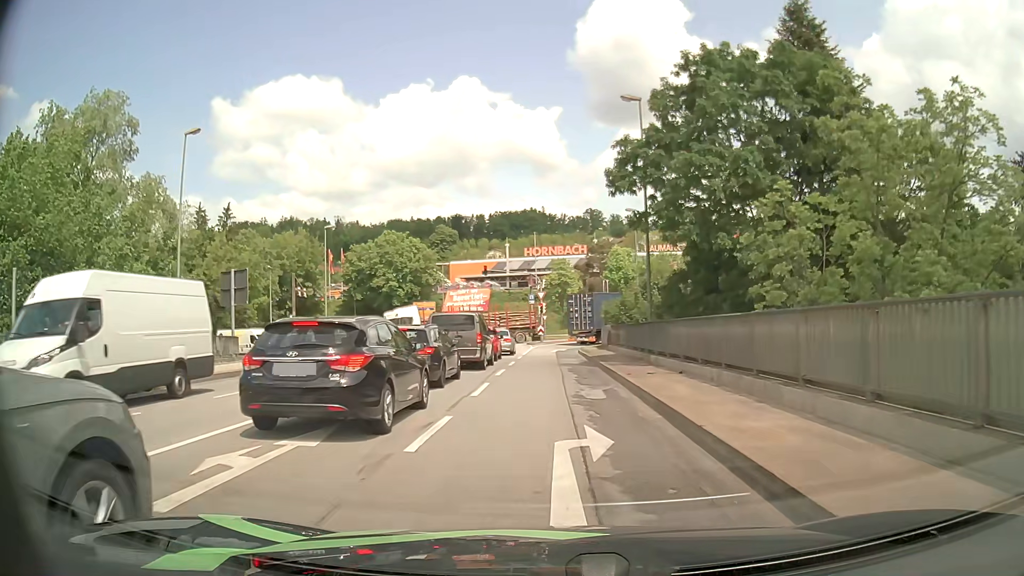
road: primary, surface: asphalt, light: Day
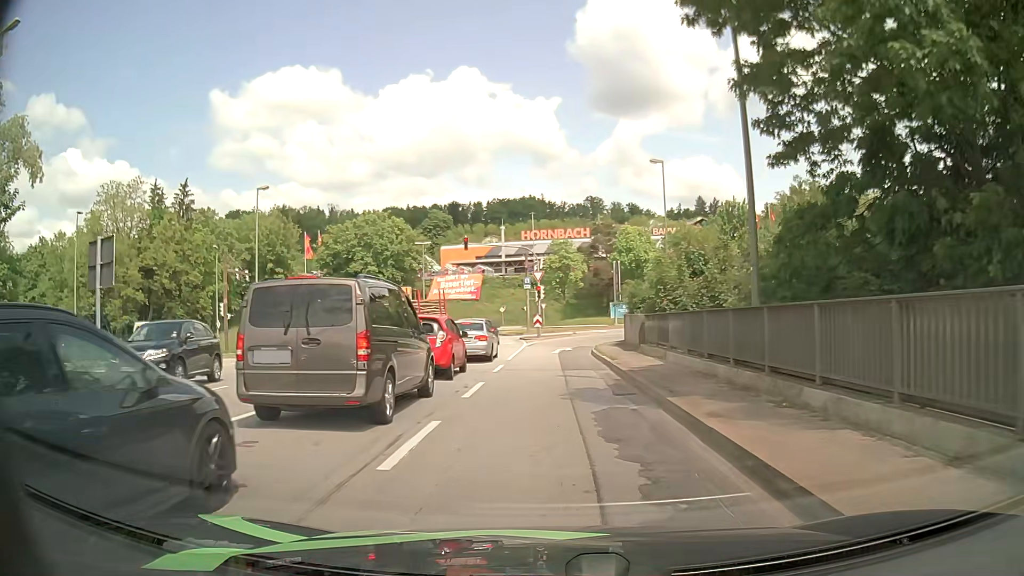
(-0.1, +13.3) m; 0°
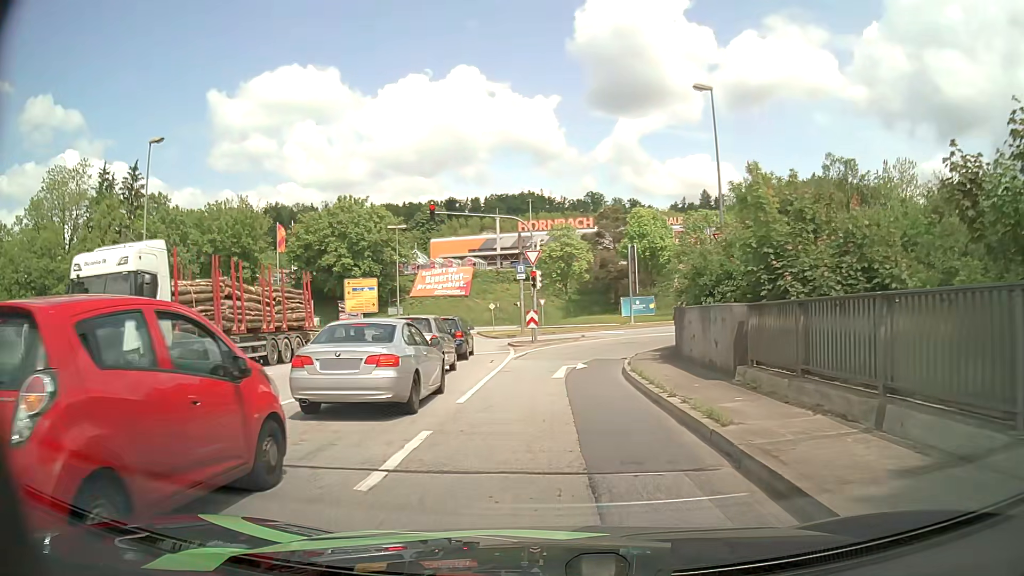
(-0.1, +12.7) m; 0°
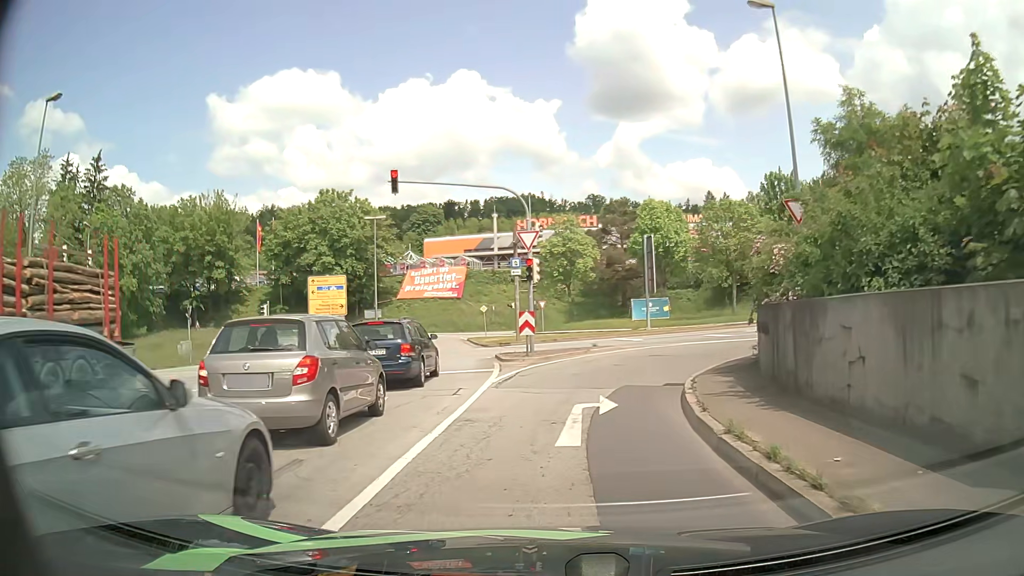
(-0.1, +8.2) m; -2°
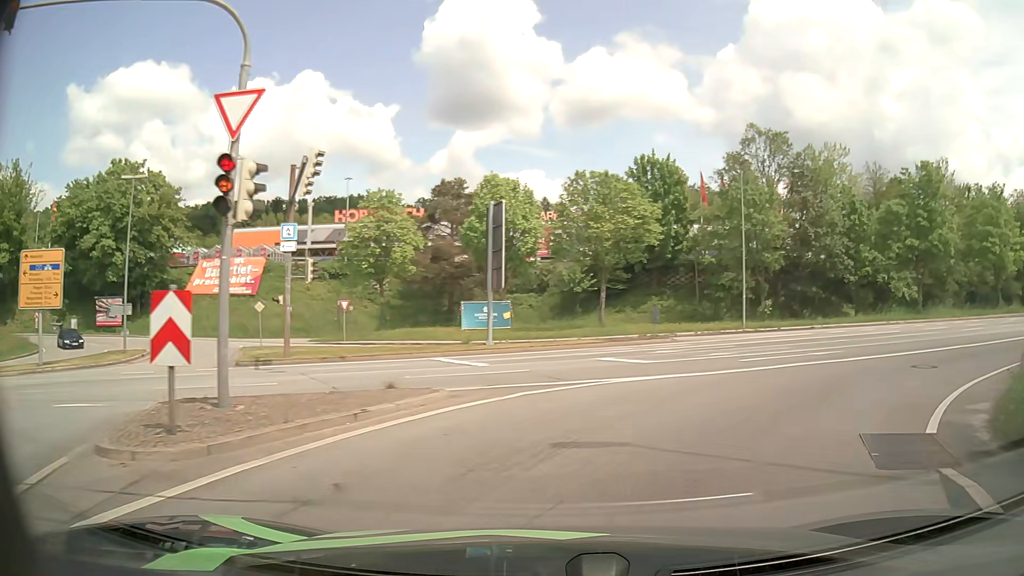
(+1.5, +15.0) m; +17°
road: primary_link
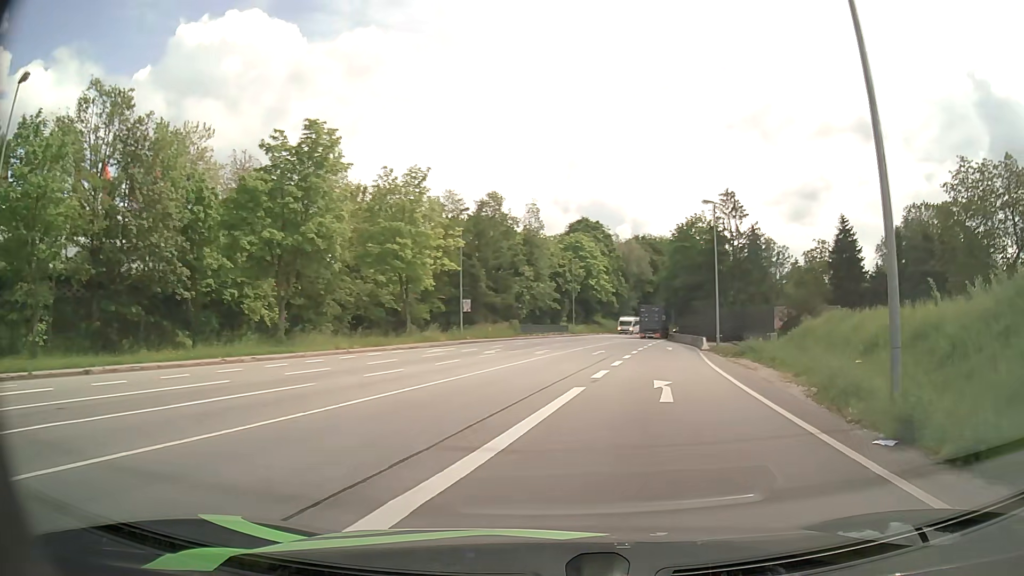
(+9.3, +16.7) m; +53°
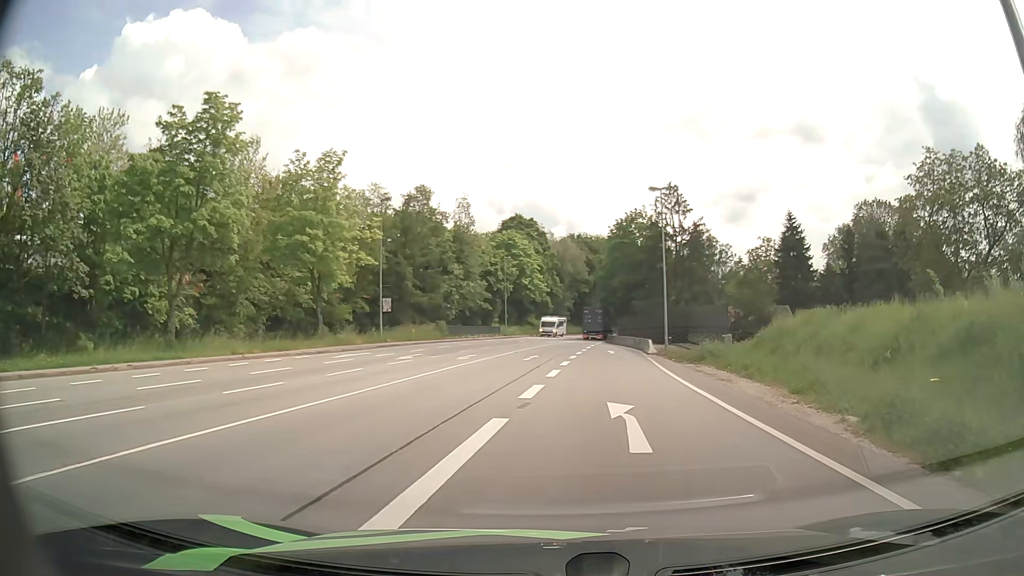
(+0.3, +5.1) m; +6°
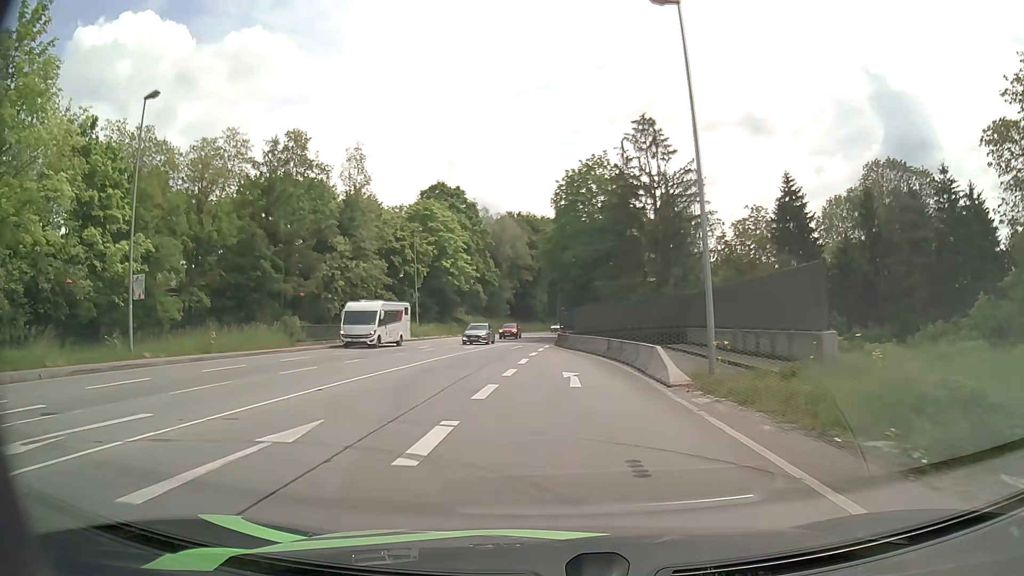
(+1.9, +24.8) m; +5°
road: primary
(0, +10) (-1, +20) (-1, +30) (-1, +40) (-1, +50) (-1, +60) (0, +70) (+1, +80) (+2, +90) (+4, +100) m
